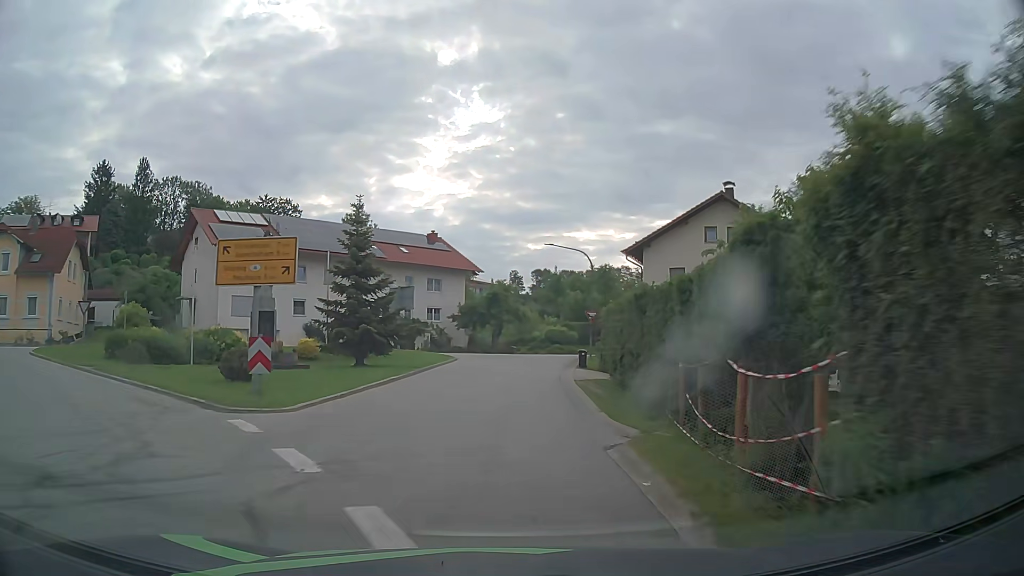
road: tertiary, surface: asphalt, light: Day
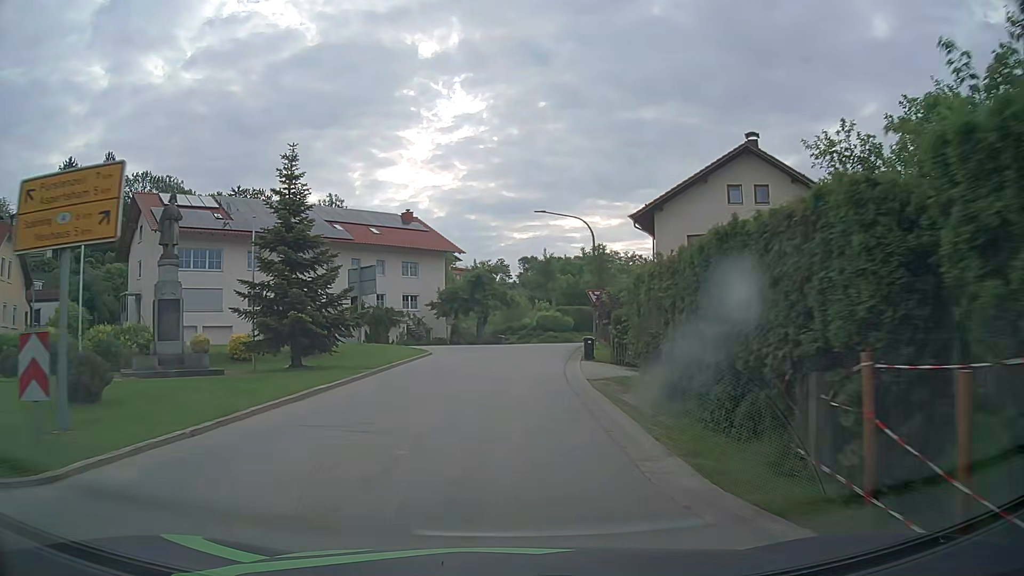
(0.0, +7.0) m; +1°
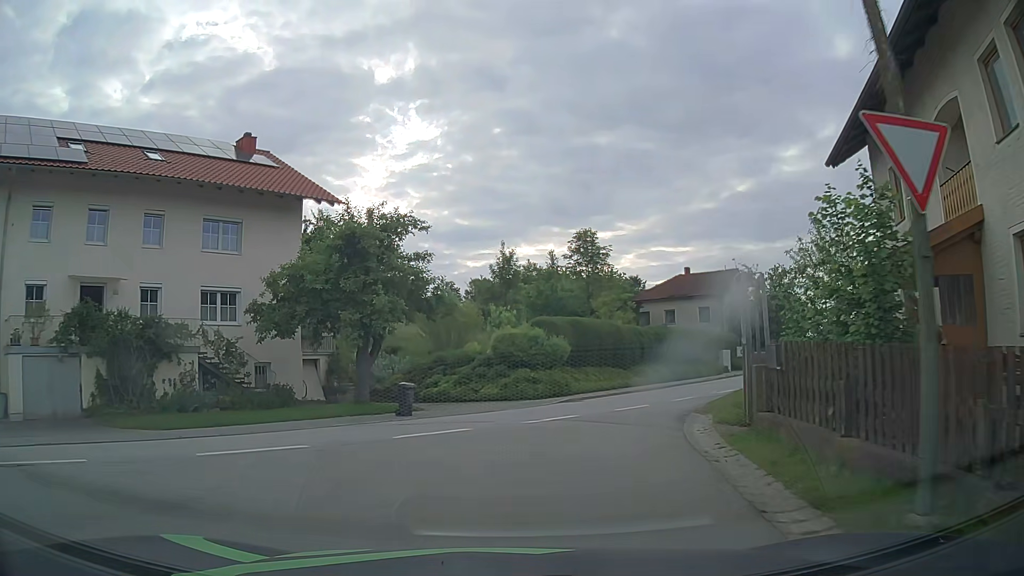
(+0.9, +29.1) m; +4°
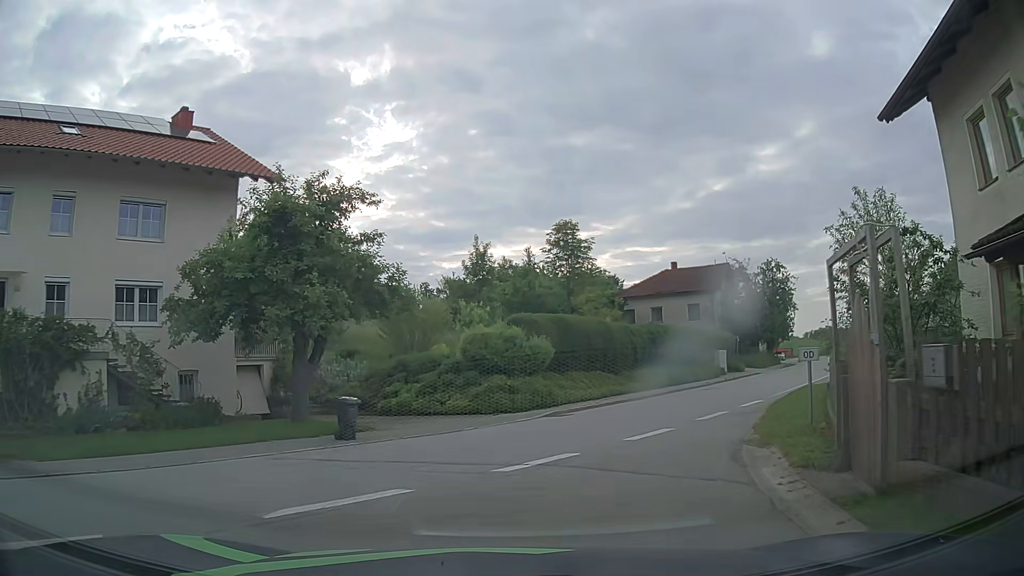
(+0.1, +4.3) m; +2°
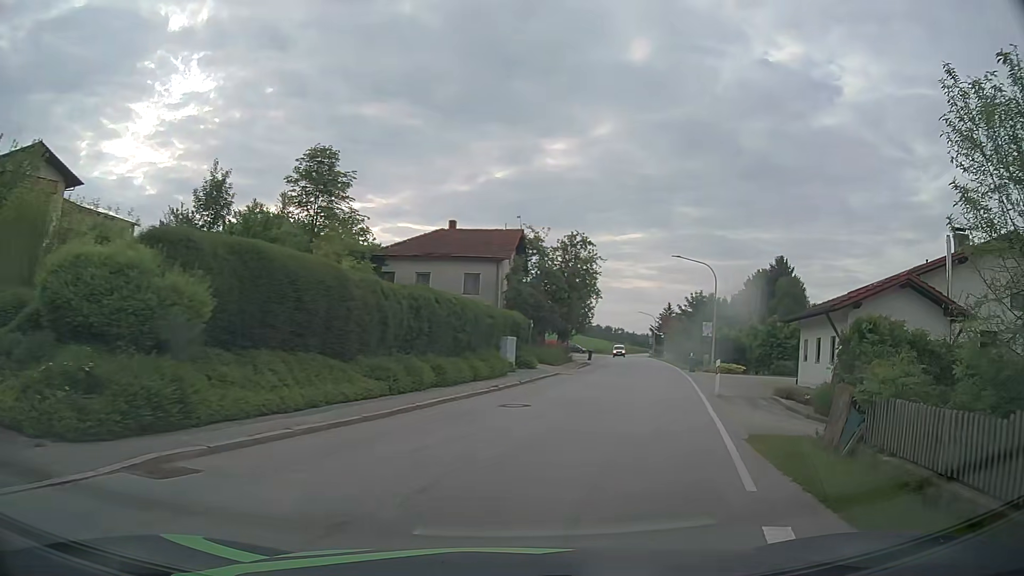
(+2.0, +12.5) m; +20°
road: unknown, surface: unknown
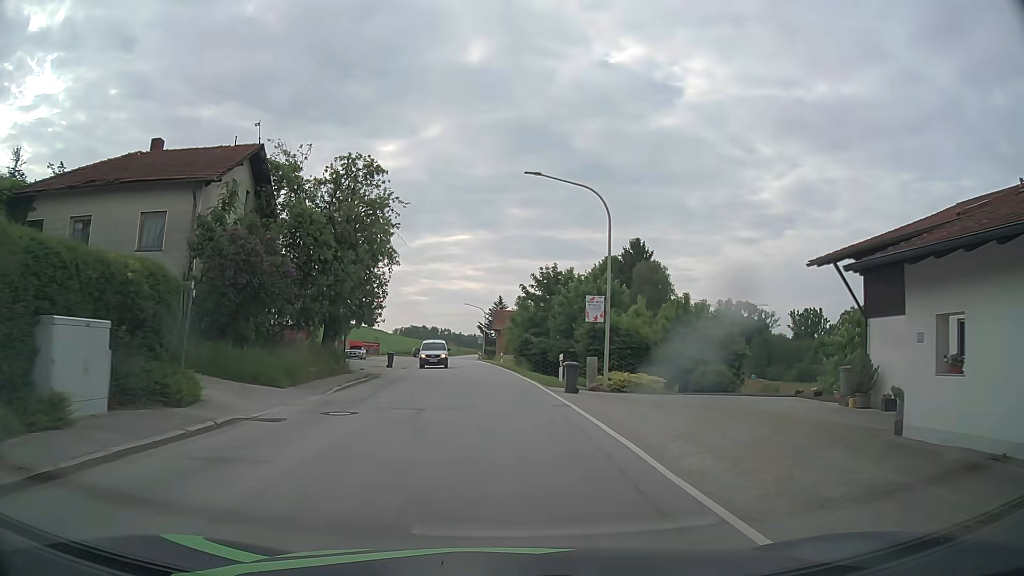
(+4.1, +21.2) m; +15°
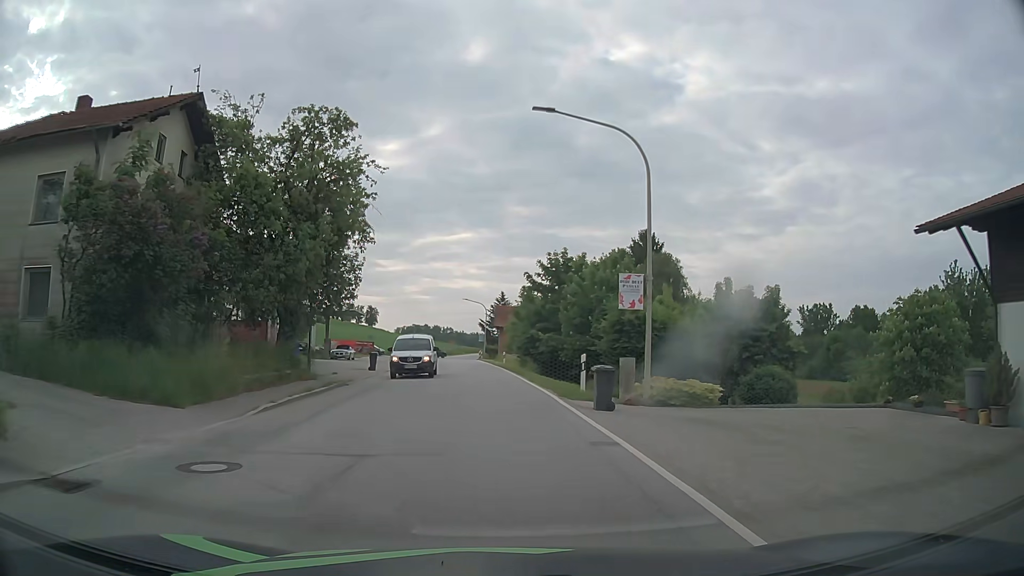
(0.0, +6.5) m; 0°
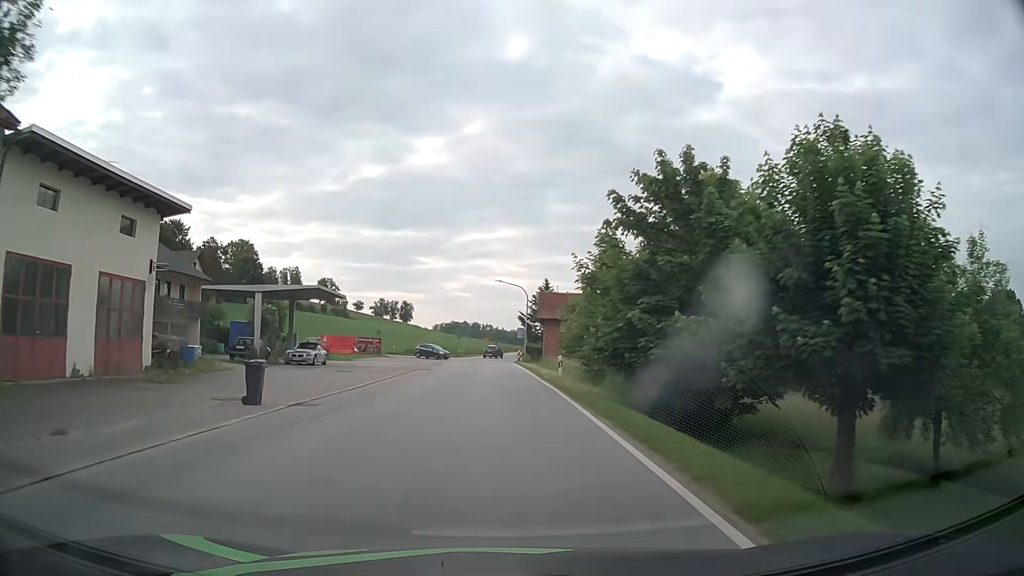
(-0.7, +21.5) m; -4°
